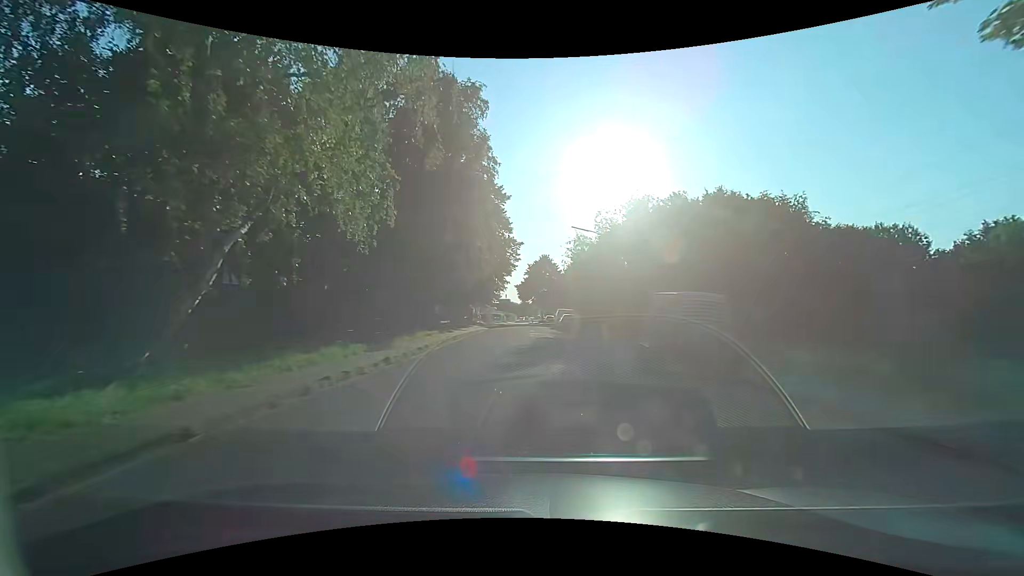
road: residential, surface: asphalt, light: Day
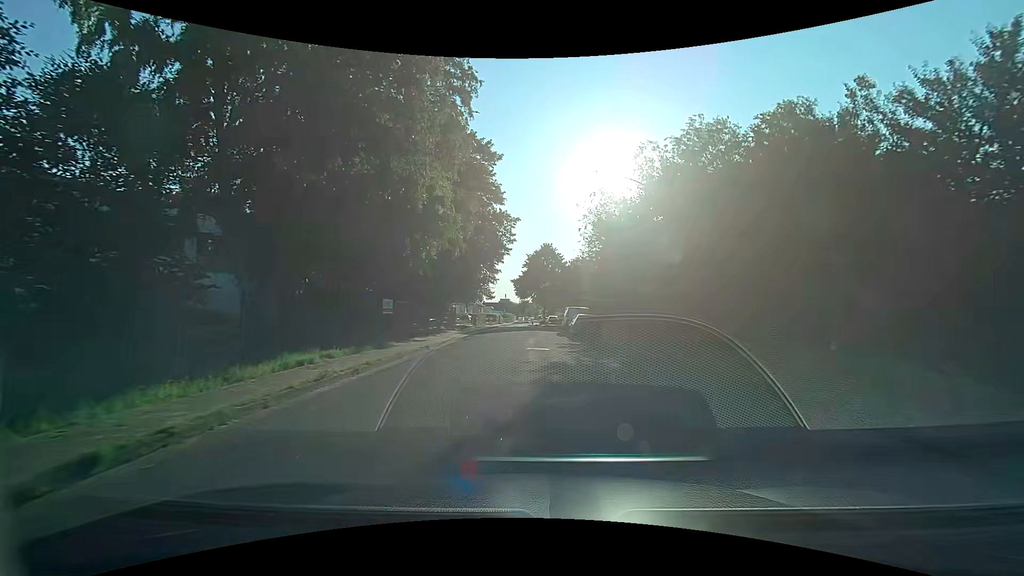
(+0.3, +14.3) m; +1°
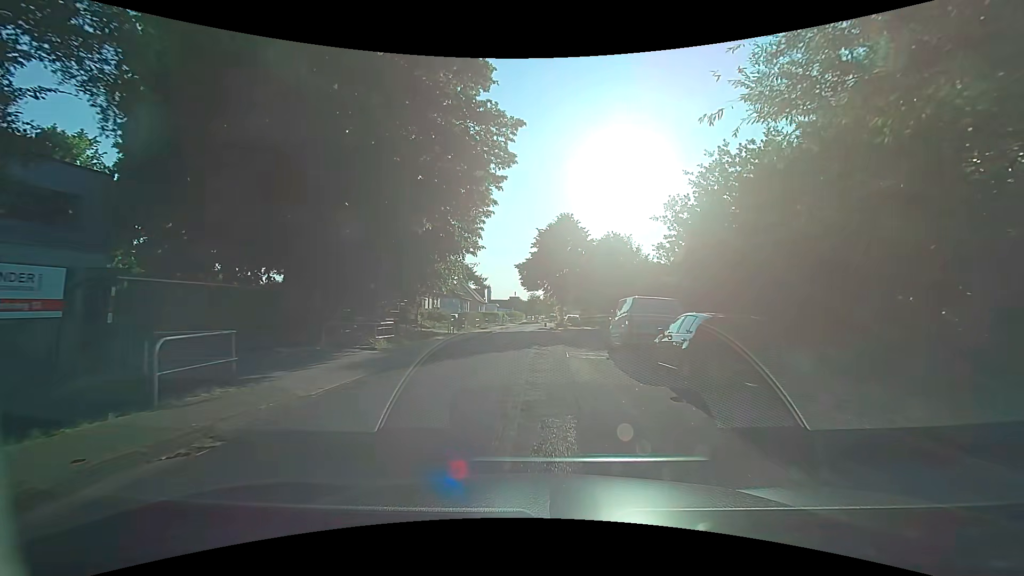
(-0.5, +21.0) m; -3°
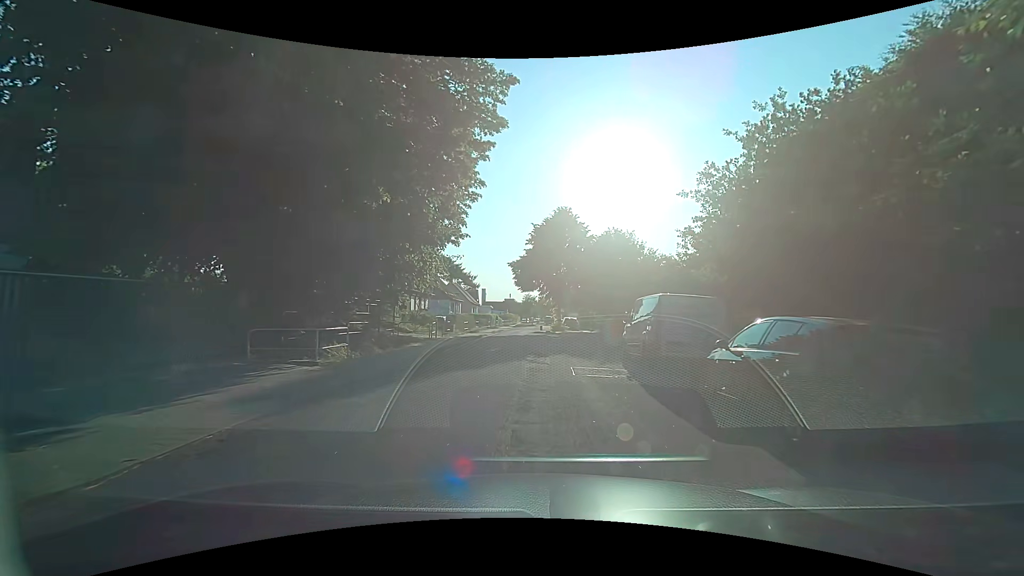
(+0.1, +4.1) m; +2°
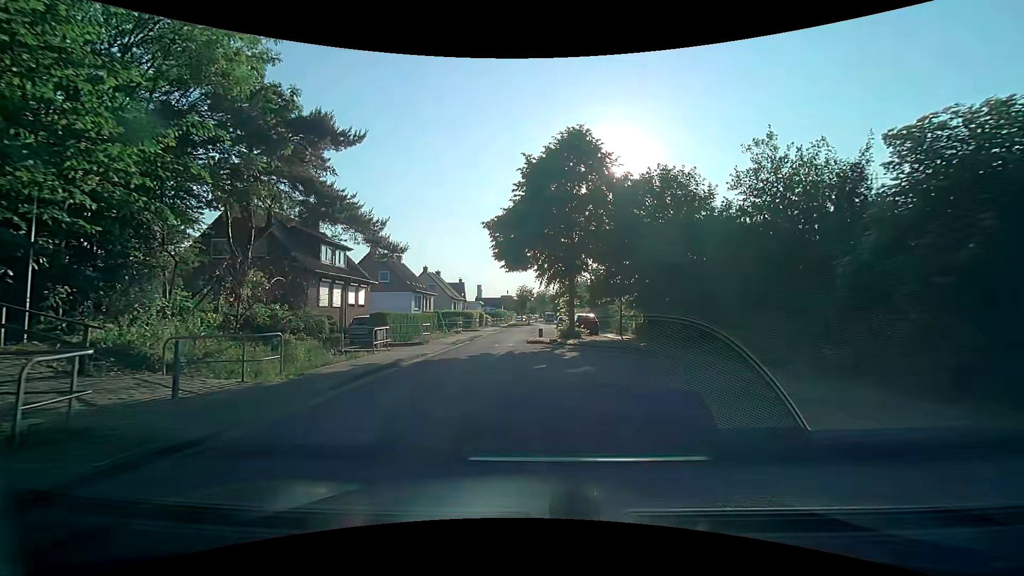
(+0.3, +20.2) m; +1°
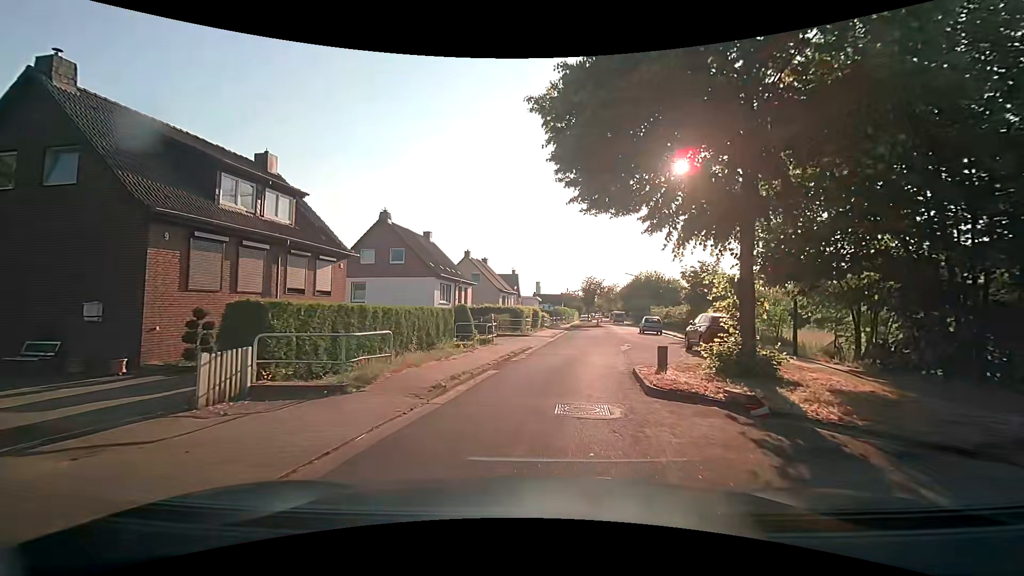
(-1.1, +16.2) m; -8°
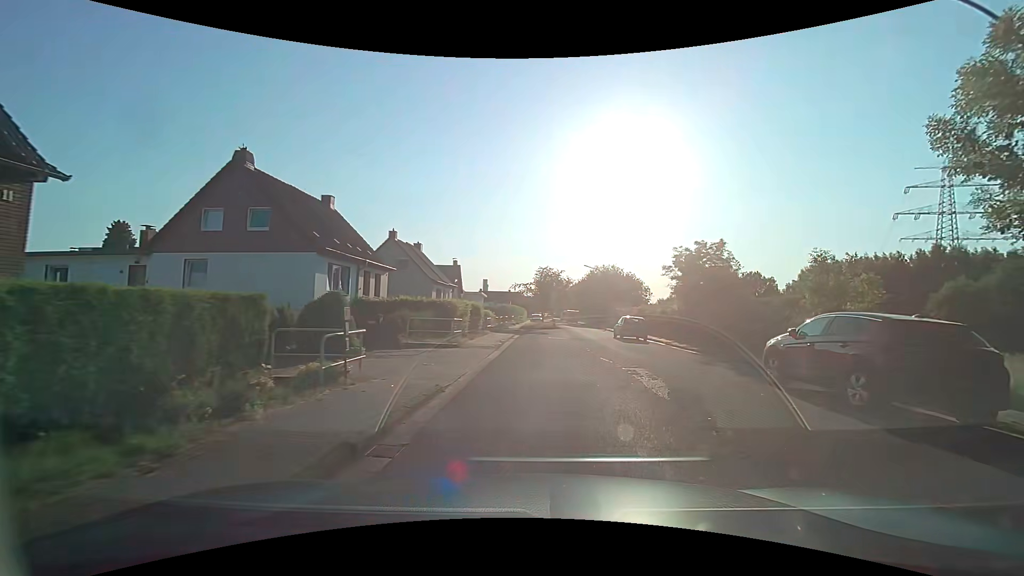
(+0.4, +12.1) m; +6°
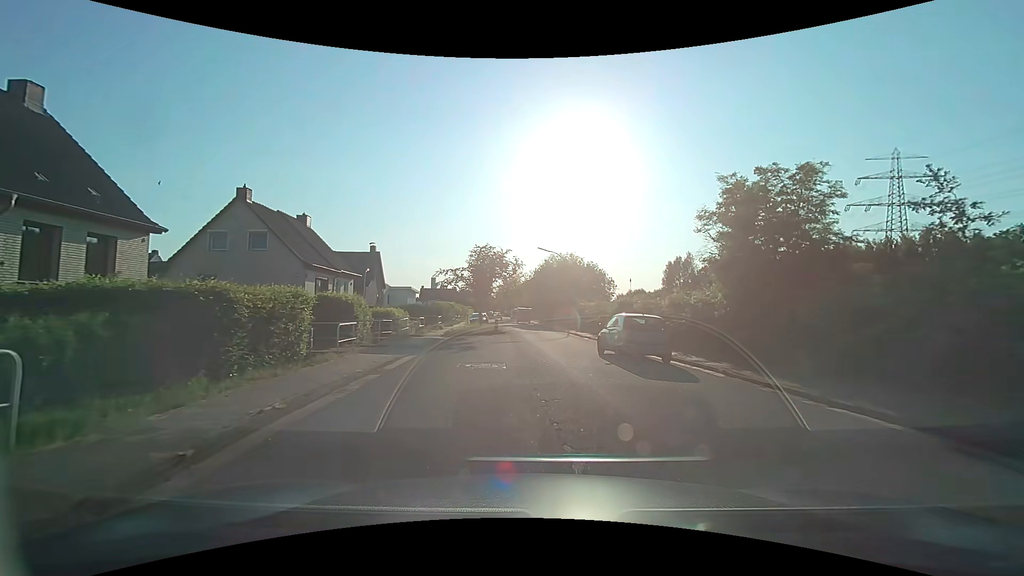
(+1.4, +16.0) m; +7°
(0, +10) (0, +20) (0, +30) (0, +40) (-1, +50) (-2, +60) (-4, +70) (-6, +80) (-8, +89) (-9, +99) m
